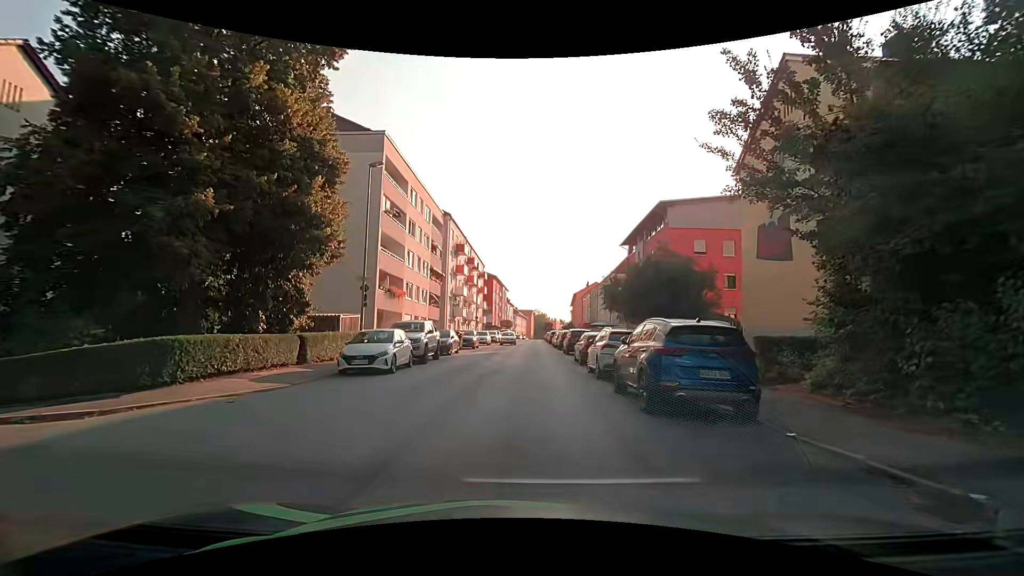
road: tertiary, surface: asphalt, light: Day
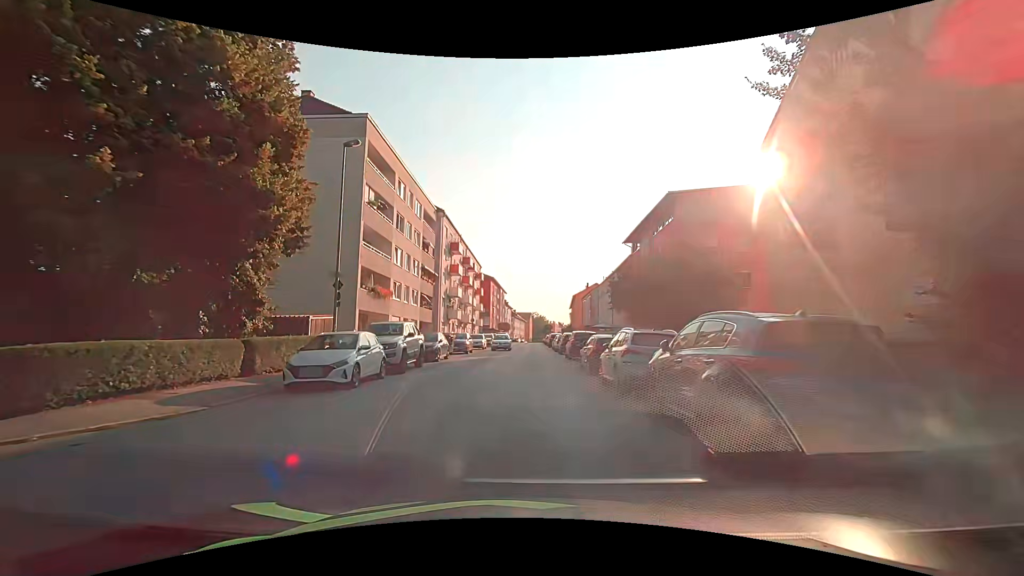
(0.0, +3.4) m; 0°
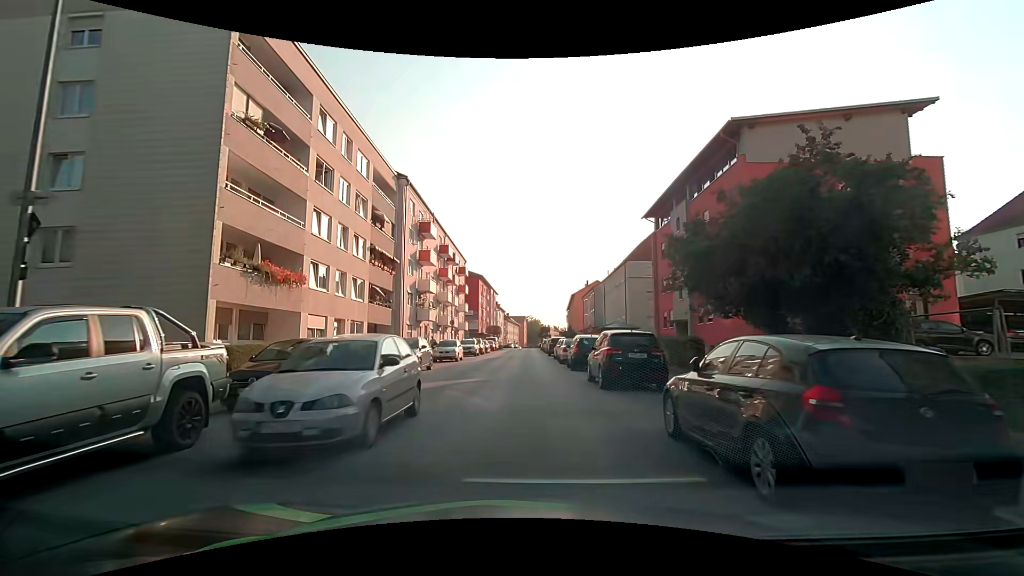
(+0.2, +13.6) m; +1°
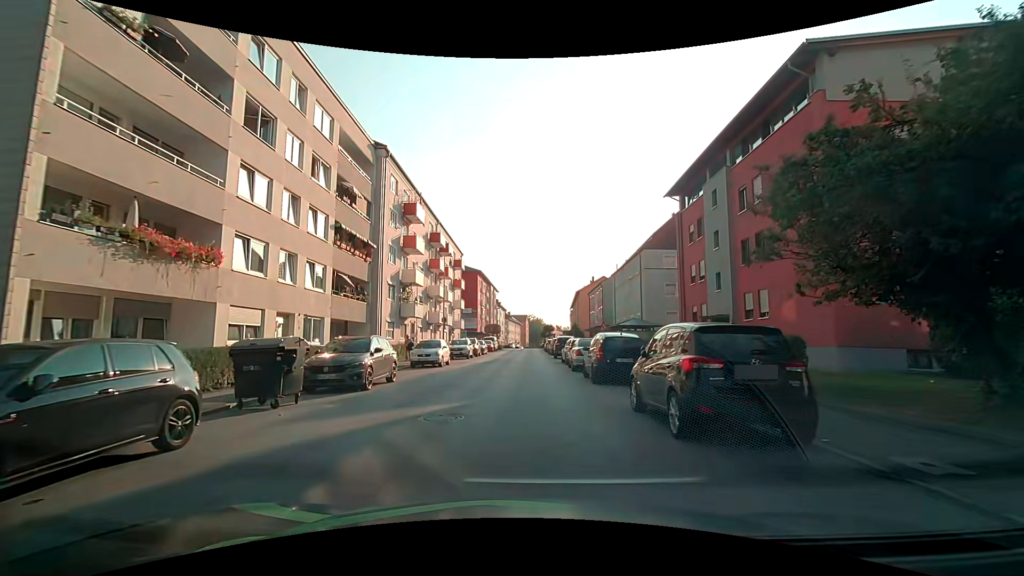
(-0.1, +6.7) m; 0°
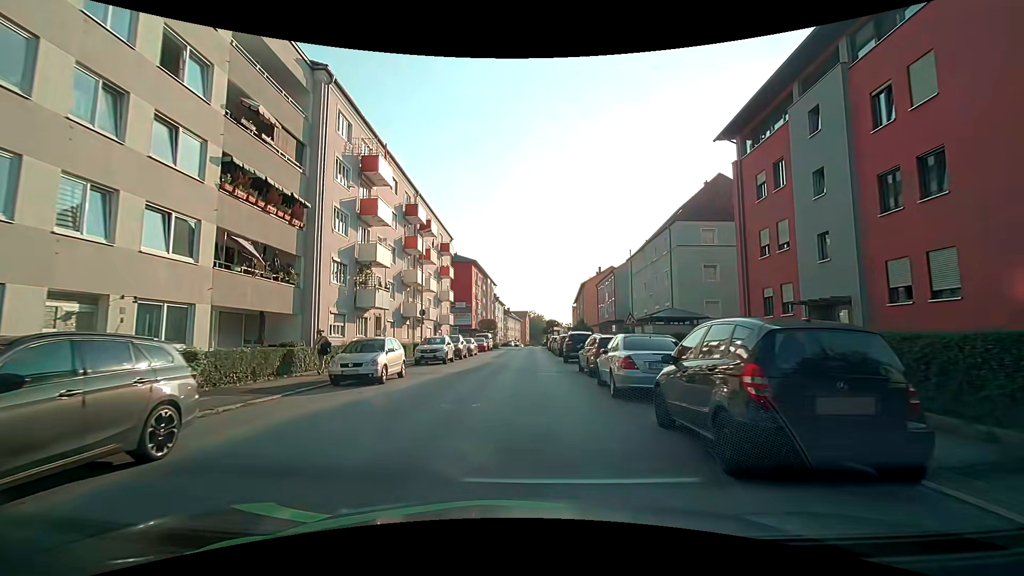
(0.0, +10.4) m; -1°
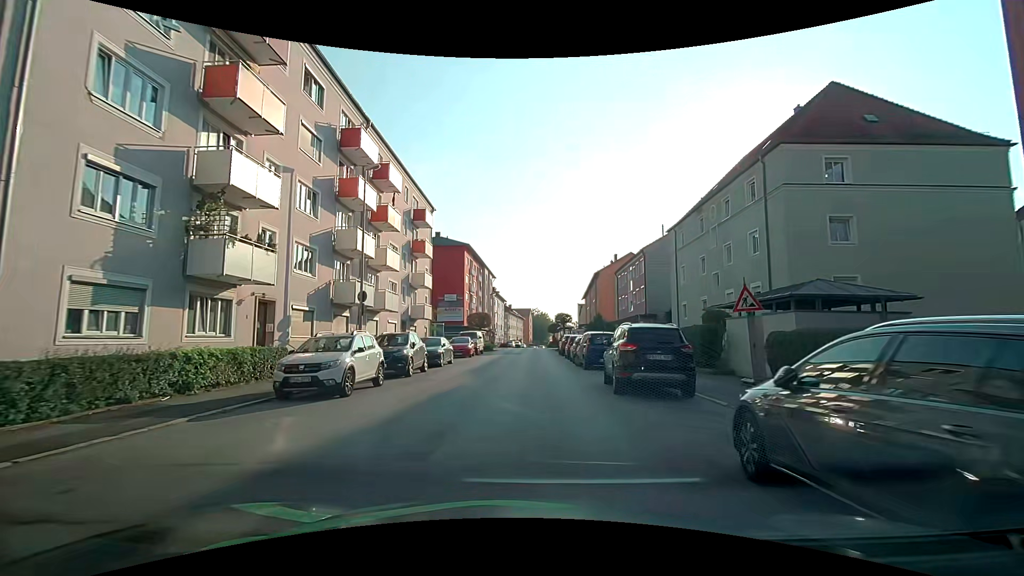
(+0.2, +15.0) m; 0°
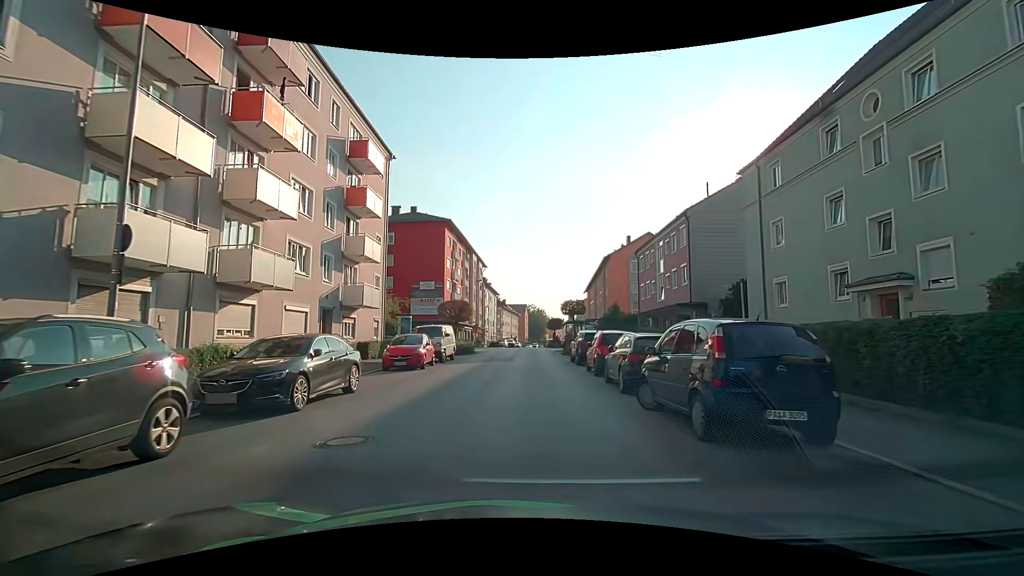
(+0.2, +14.4) m; +2°
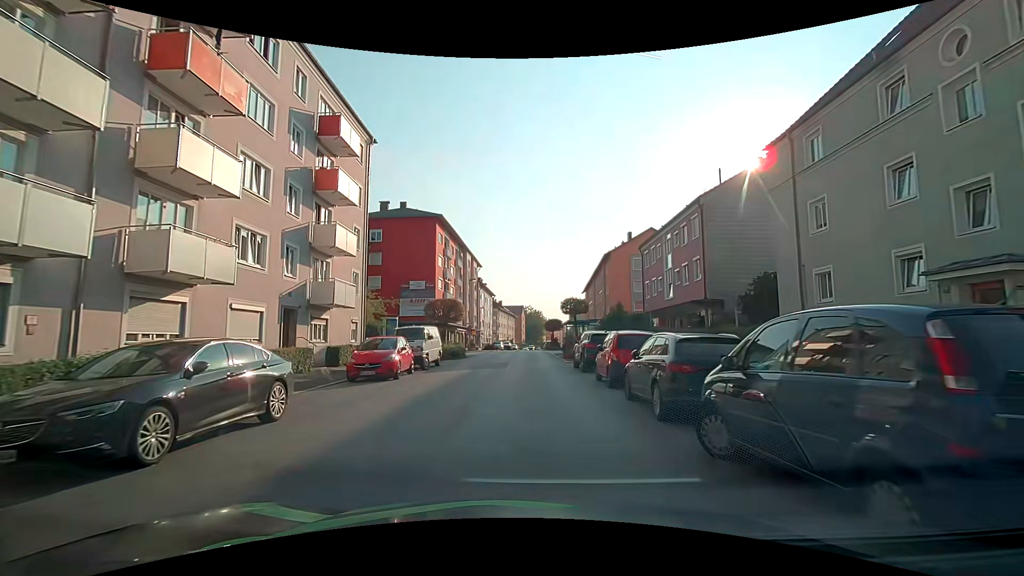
(0.0, +3.5) m; -1°
